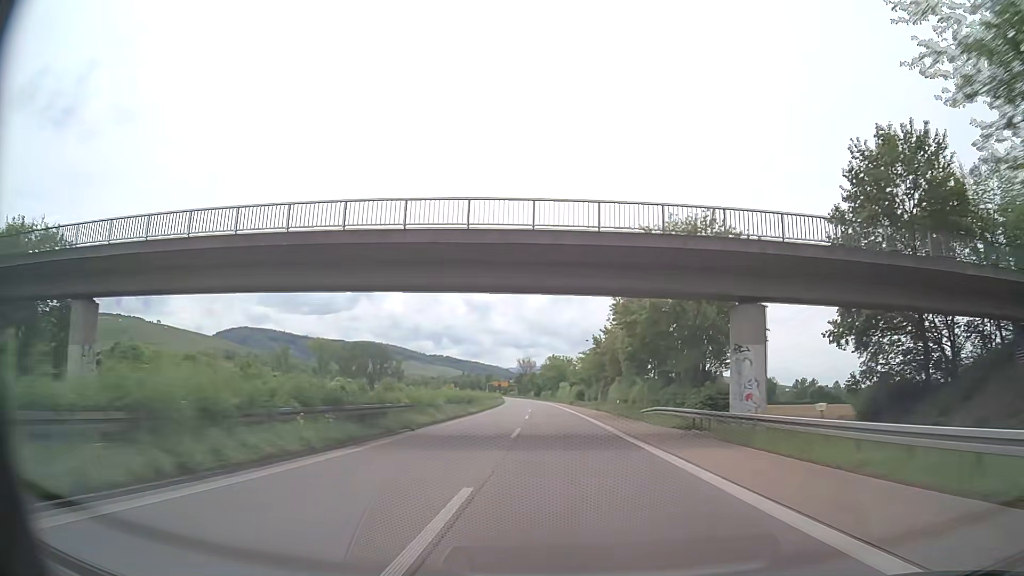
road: trunk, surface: asphalt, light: Day
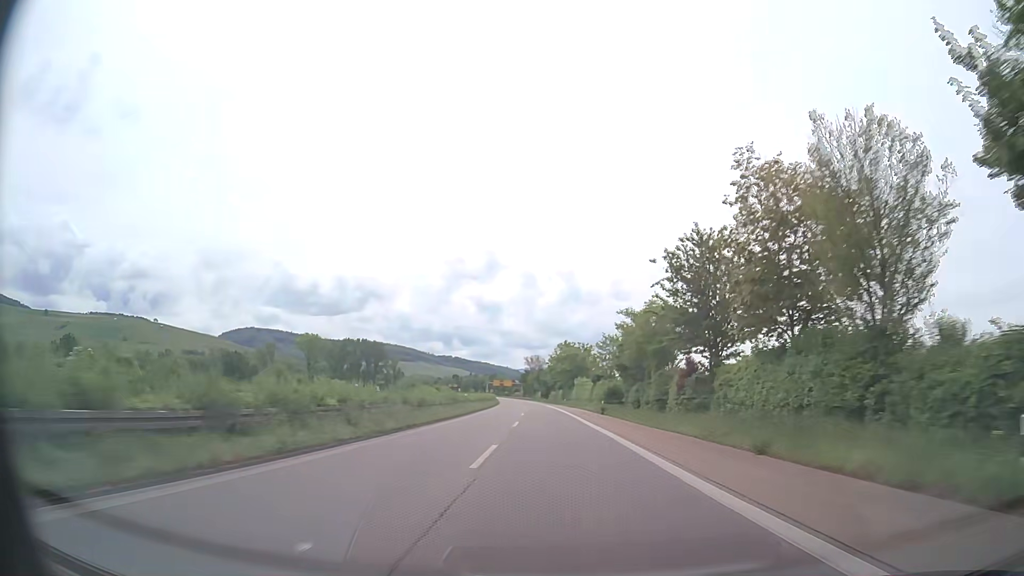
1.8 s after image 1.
(-0.3, +45.1) m; 0°
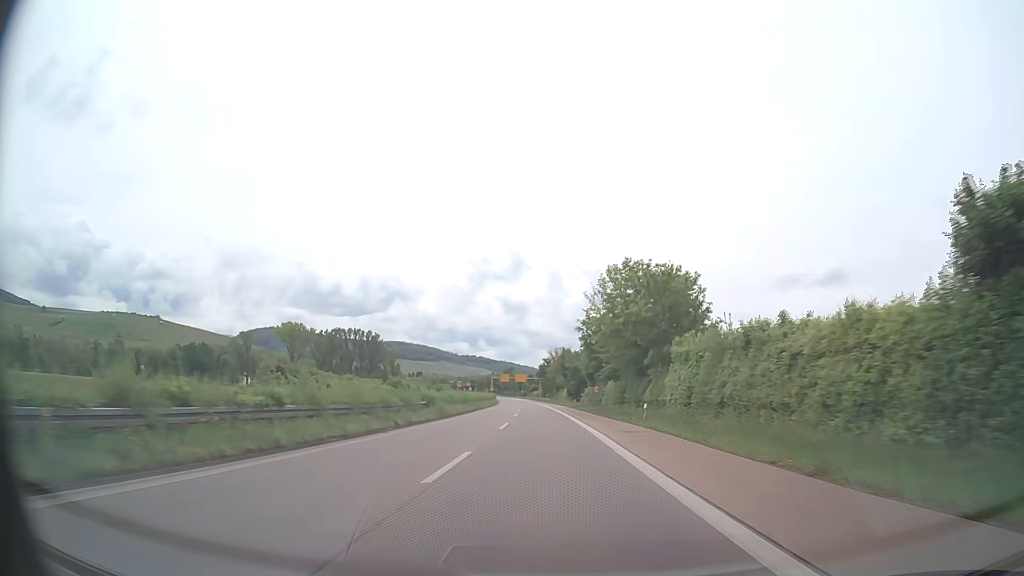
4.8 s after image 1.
(-1.8, +74.4) m; -2°
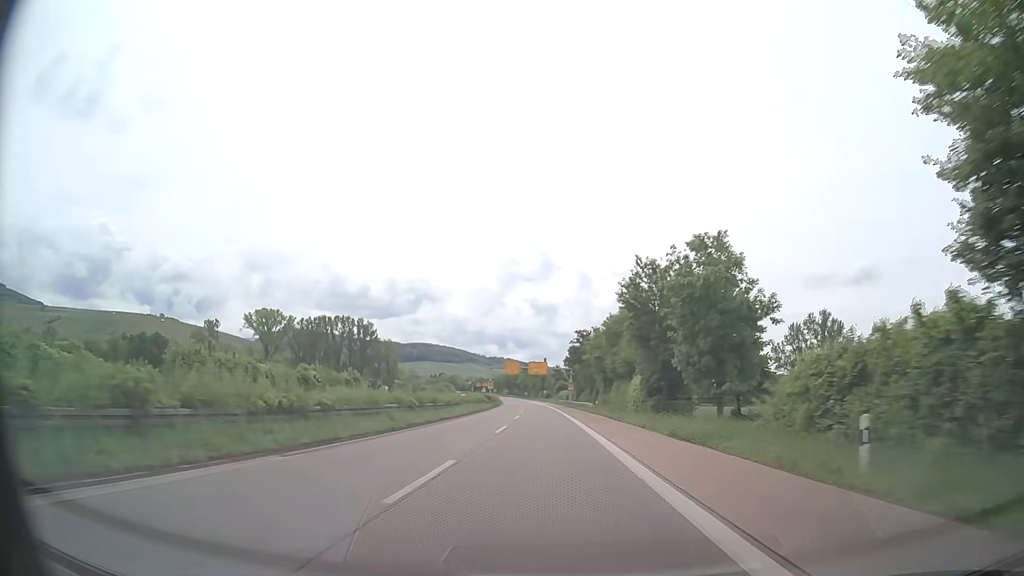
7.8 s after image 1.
(-1.7, +74.0) m; -3°
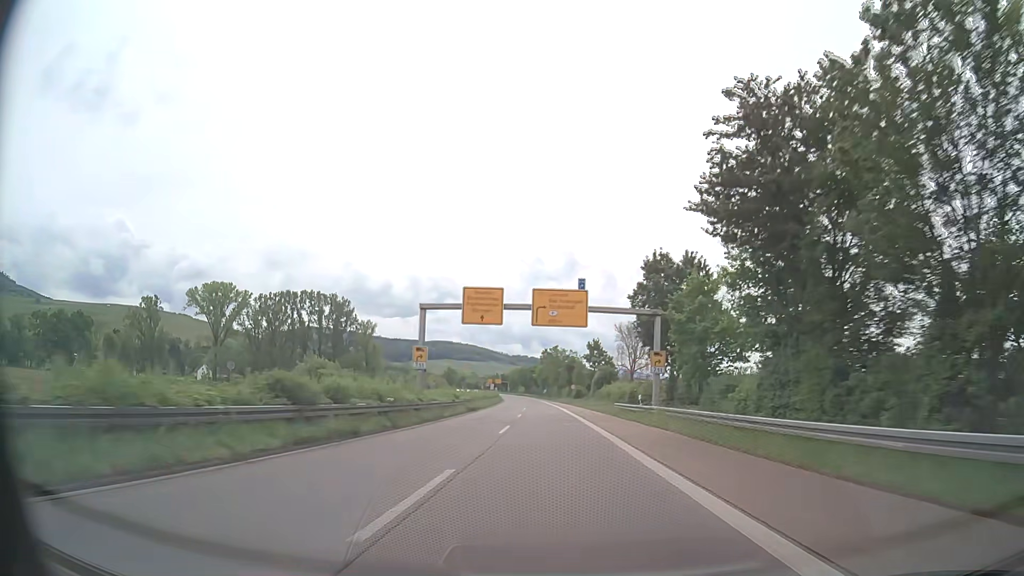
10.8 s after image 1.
(-1.4, +74.4) m; -2°
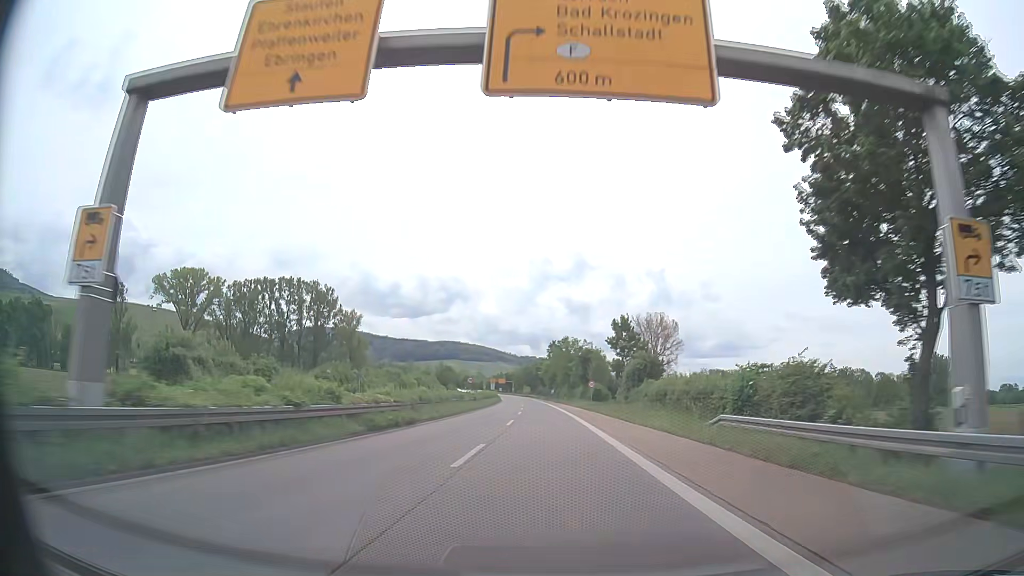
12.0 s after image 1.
(0.0, +29.4) m; 0°
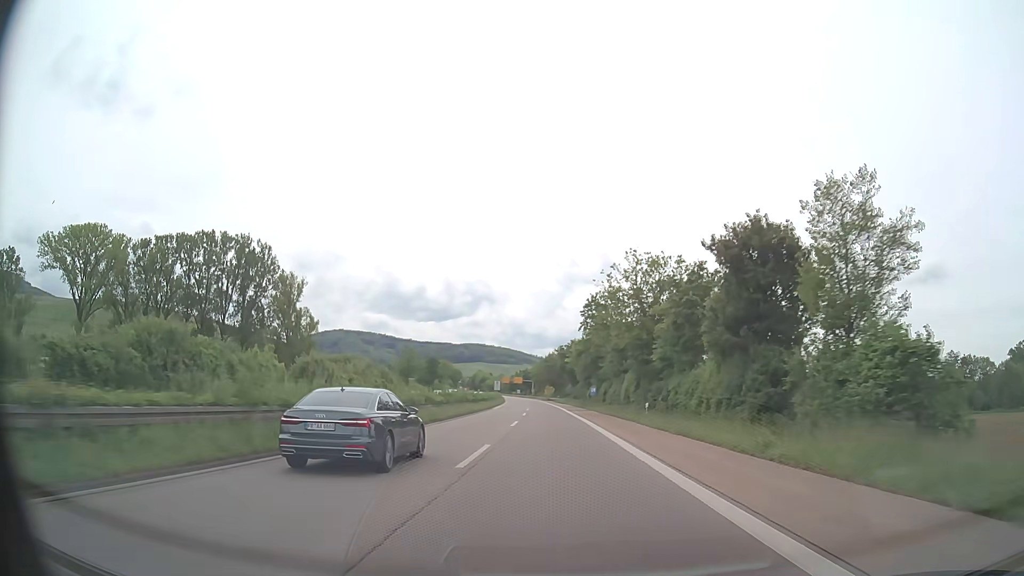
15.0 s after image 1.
(-1.7, +72.1) m; -3°
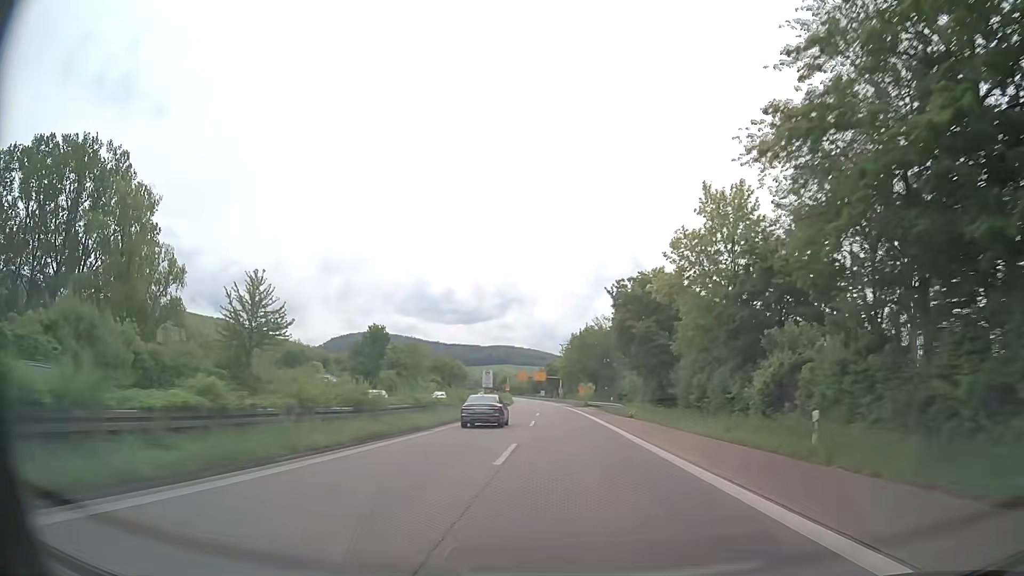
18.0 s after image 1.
(-1.2, +71.2) m; -2°
(0, +10) (0, +20) (0, +30) (-1, +40) (-1, +50) (-2, +60) (-2, +70) (-3, +80) (-3, +90) (-4, +100) m
